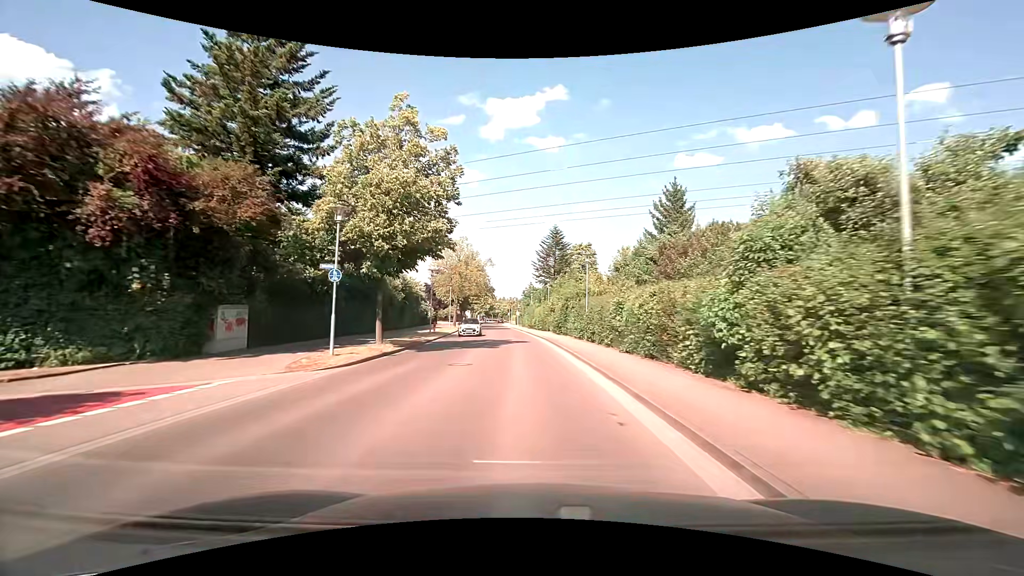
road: tertiary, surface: asphalt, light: Day
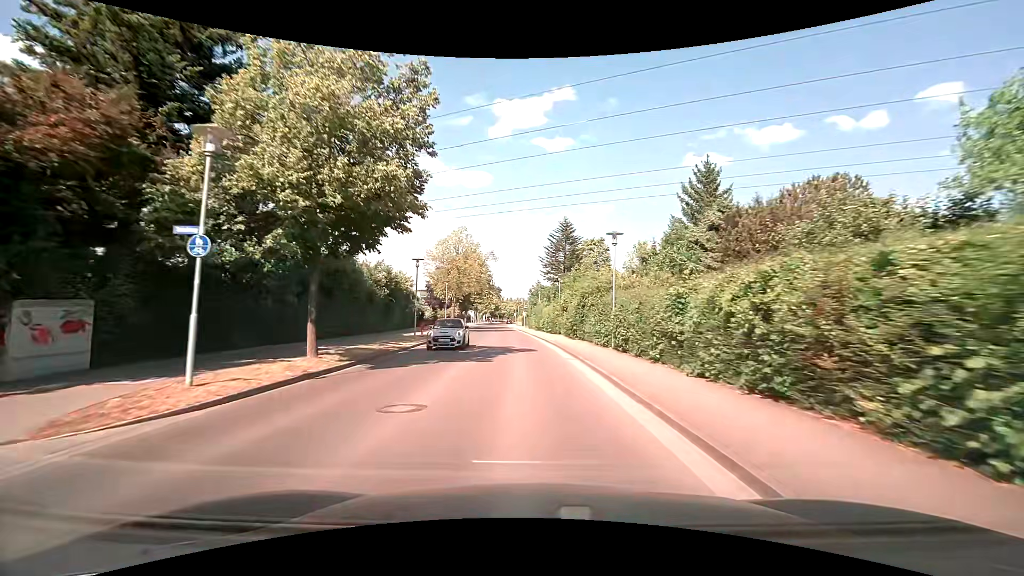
(0.0, +7.2) m; -1°
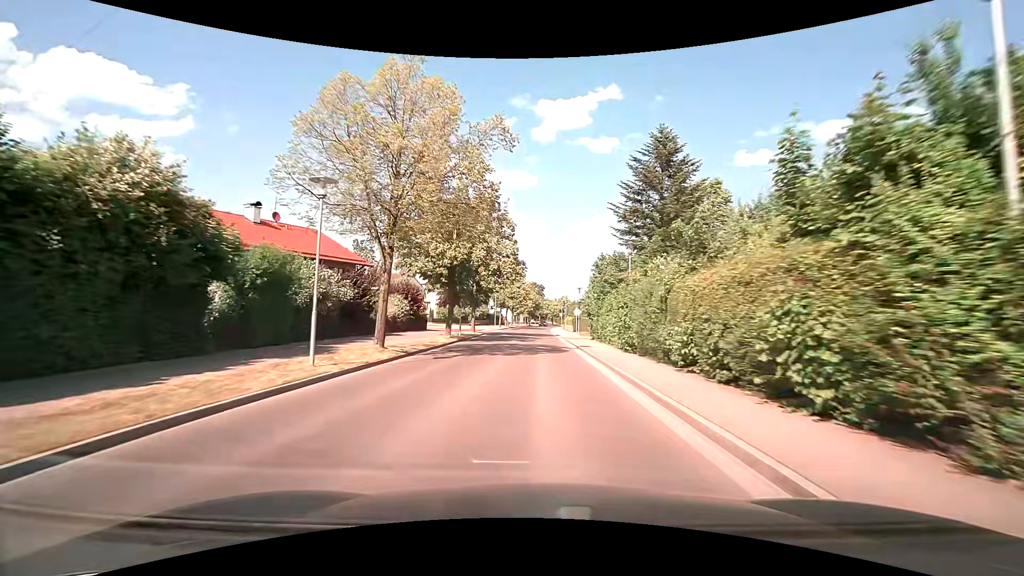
(-1.6, +36.3) m; -5°
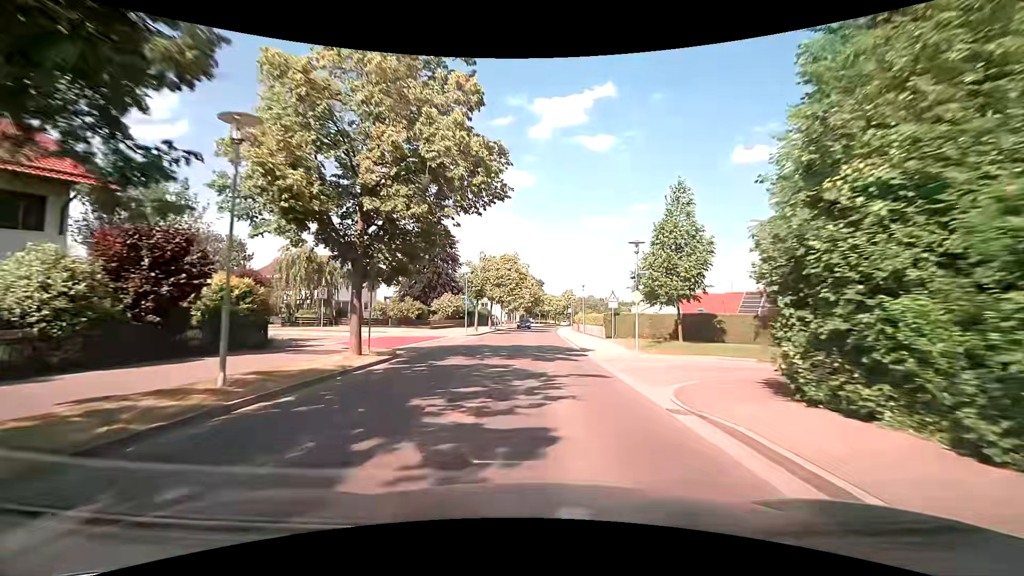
(-0.1, +29.3) m; 0°
(0, +10) (0, +20) (0, +30) (+1, +40) (+1, +50) (+1, +60) (+2, +70) (+2, +80) (+3, +90) (+4, +100) m
